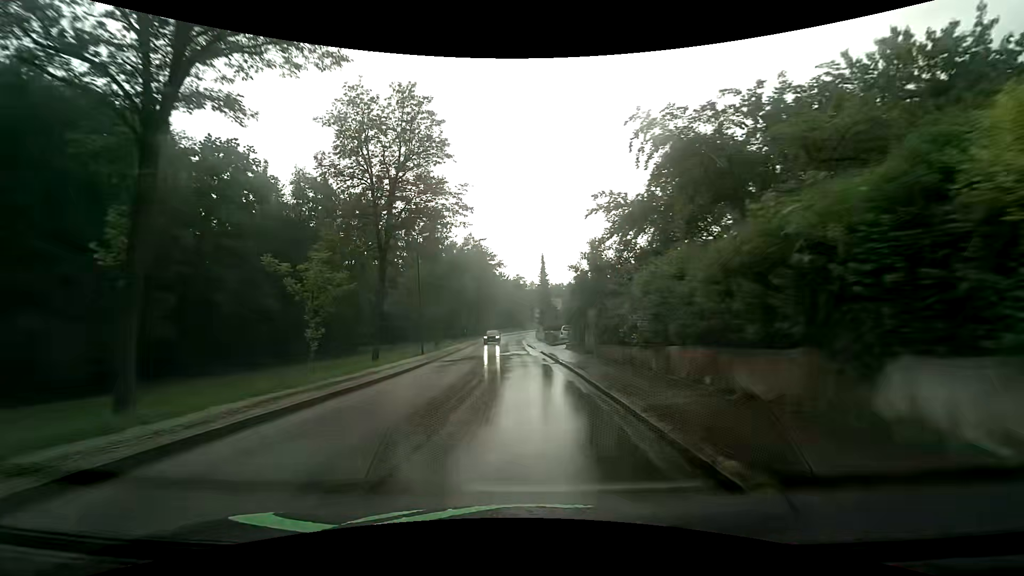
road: unclassified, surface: asphalt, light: Day
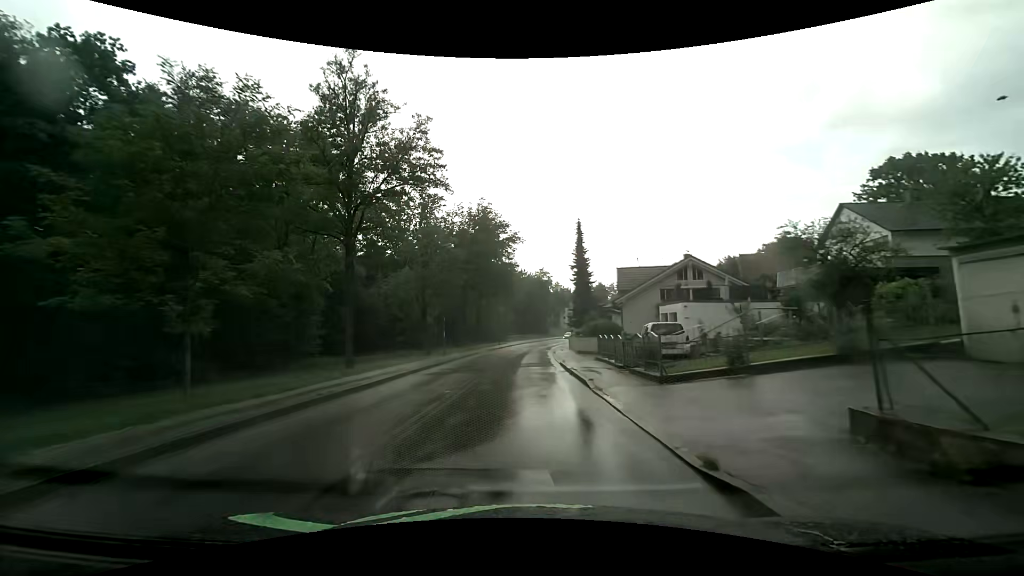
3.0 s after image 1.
(-0.6, +29.2) m; -3°
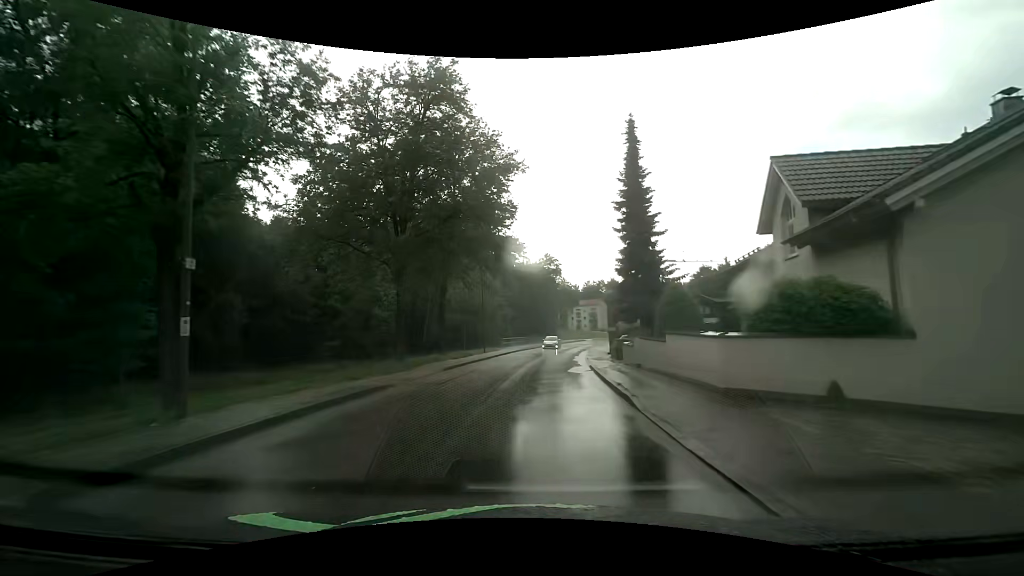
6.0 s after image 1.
(-0.3, +27.0) m; 0°
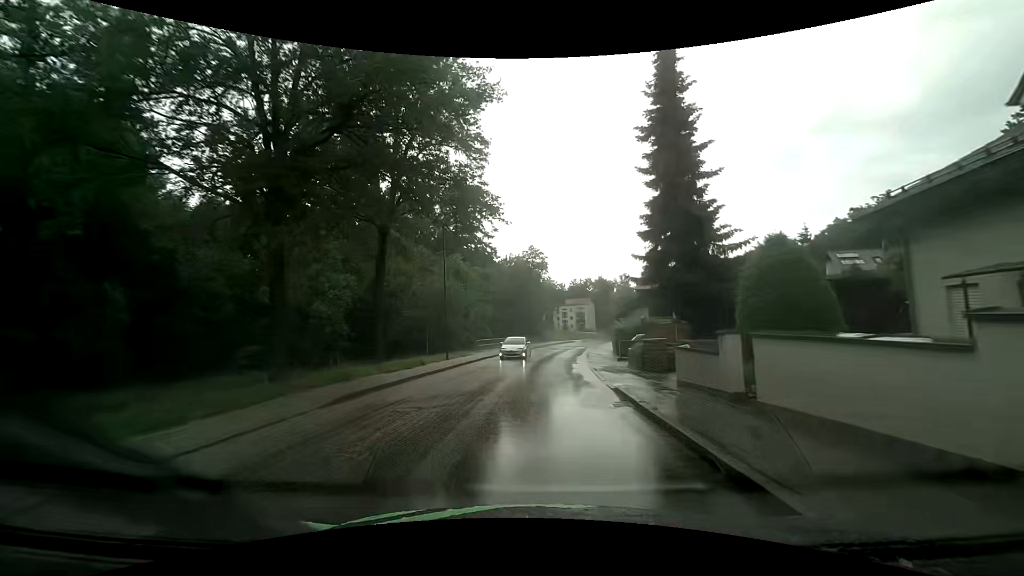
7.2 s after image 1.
(+0.1, +10.7) m; +2°
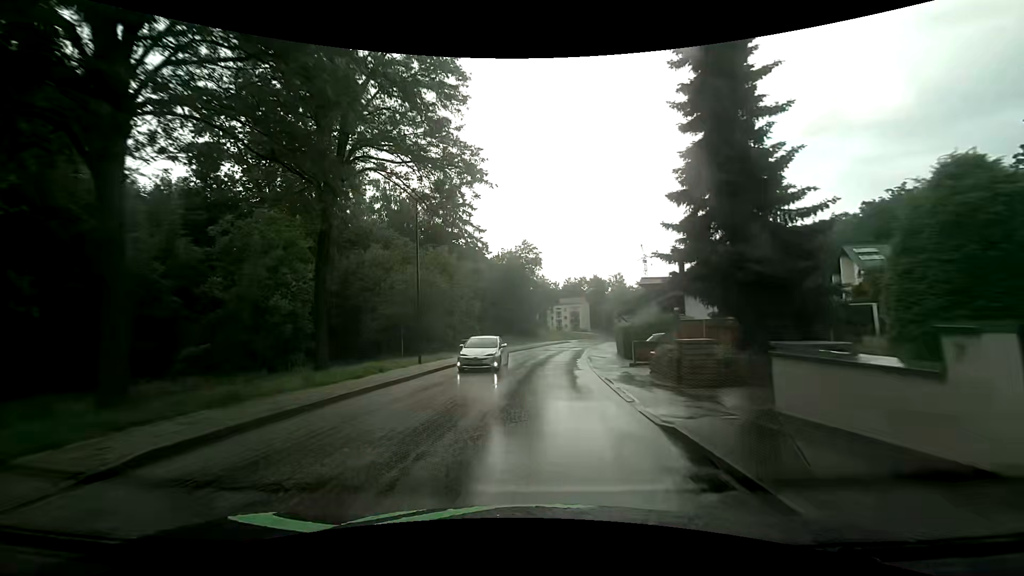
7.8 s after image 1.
(0.0, +5.4) m; 0°
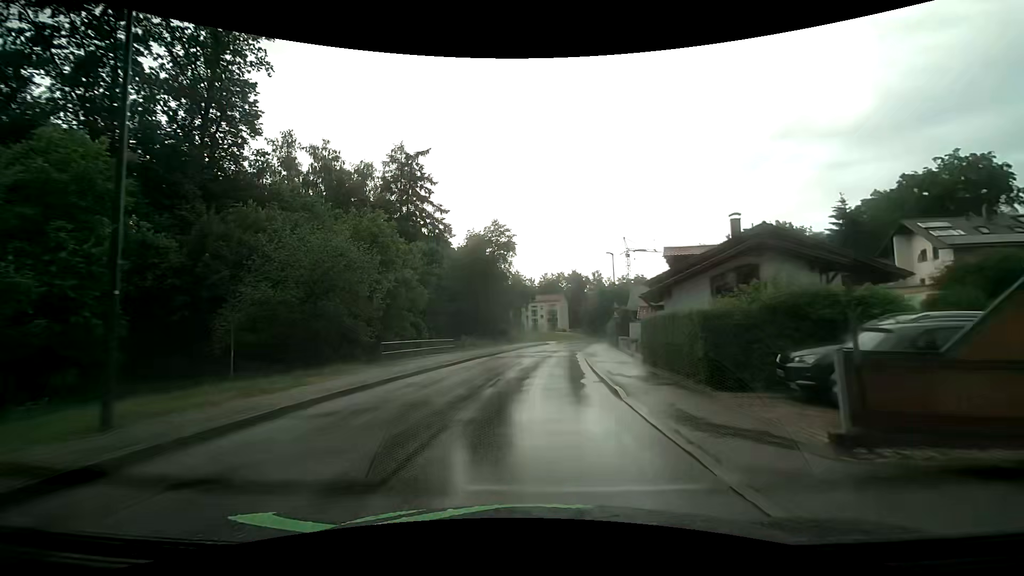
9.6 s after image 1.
(+0.5, +16.2) m; +3°
